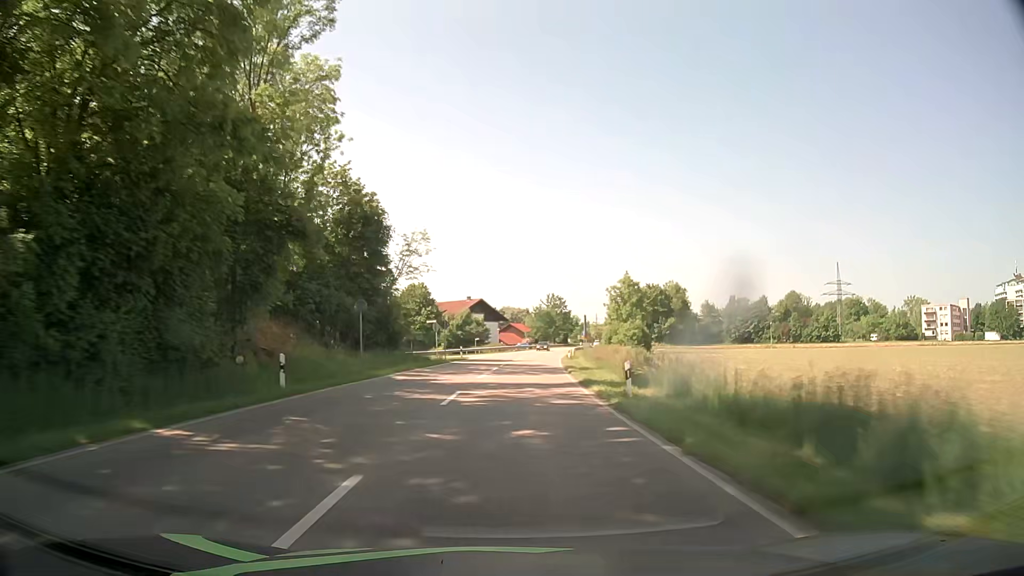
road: secondary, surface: asphalt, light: Day
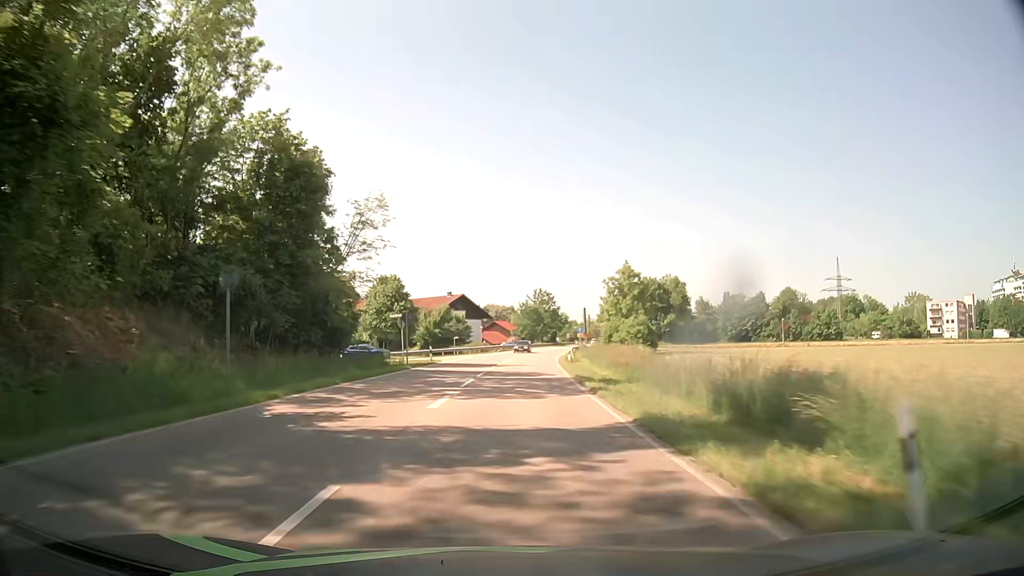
(+0.2, +12.6) m; +1°
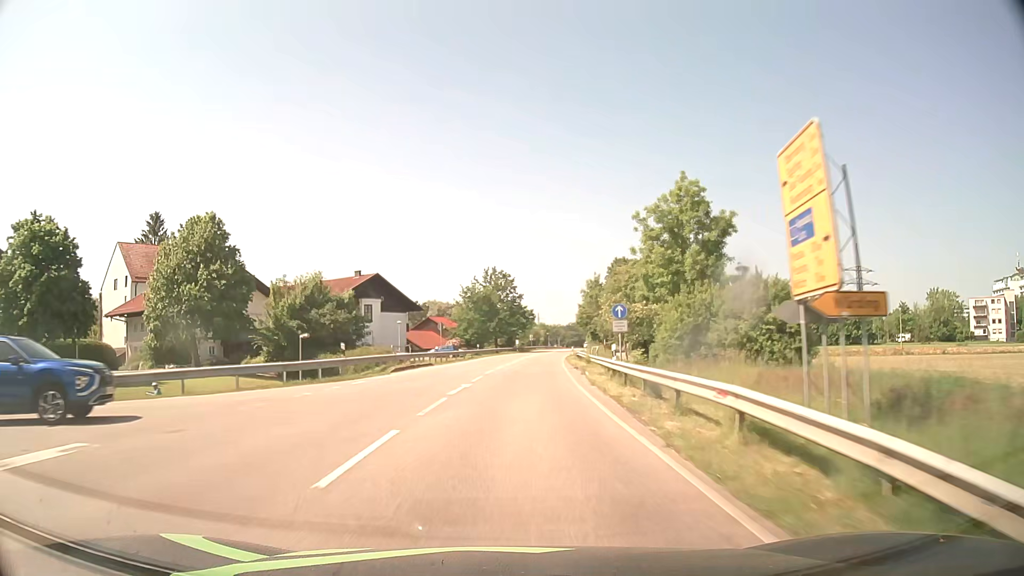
(+2.0, +50.0) m; +4°
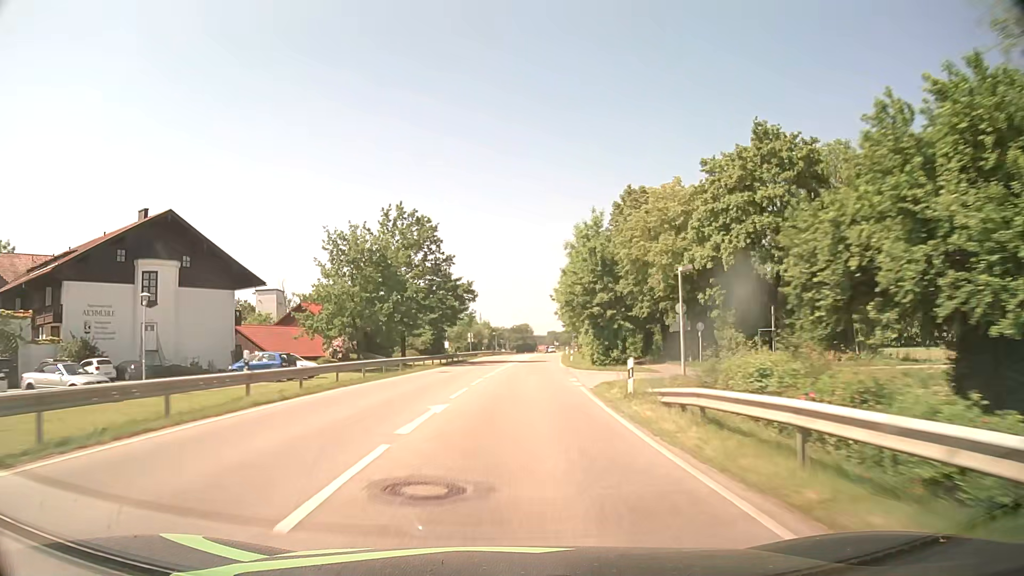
(+2.2, +49.9) m; +5°
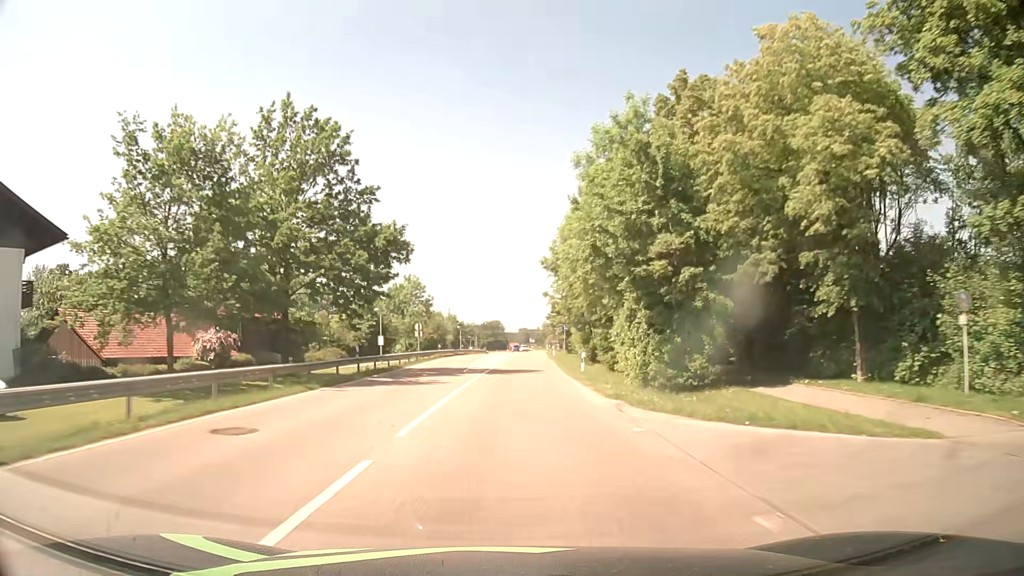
(+0.6, +24.9) m; +3°
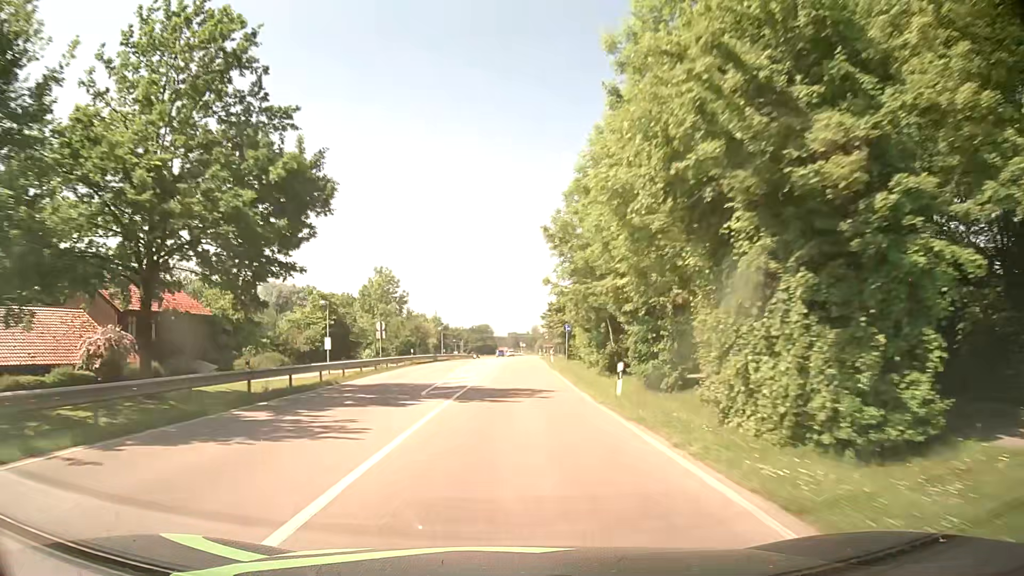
(+0.1, +12.5) m; +1°
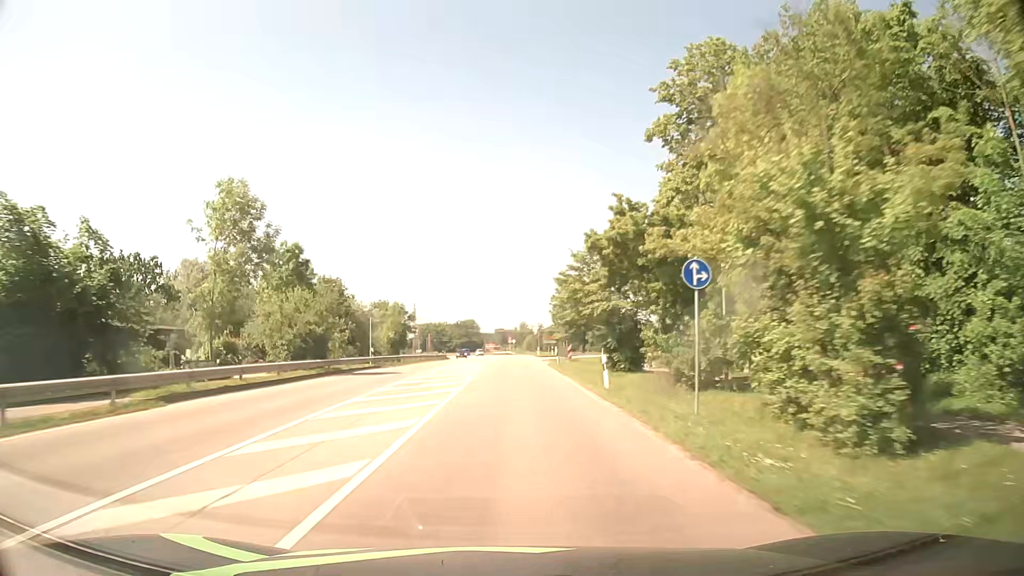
(+0.5, +37.5) m; +2°
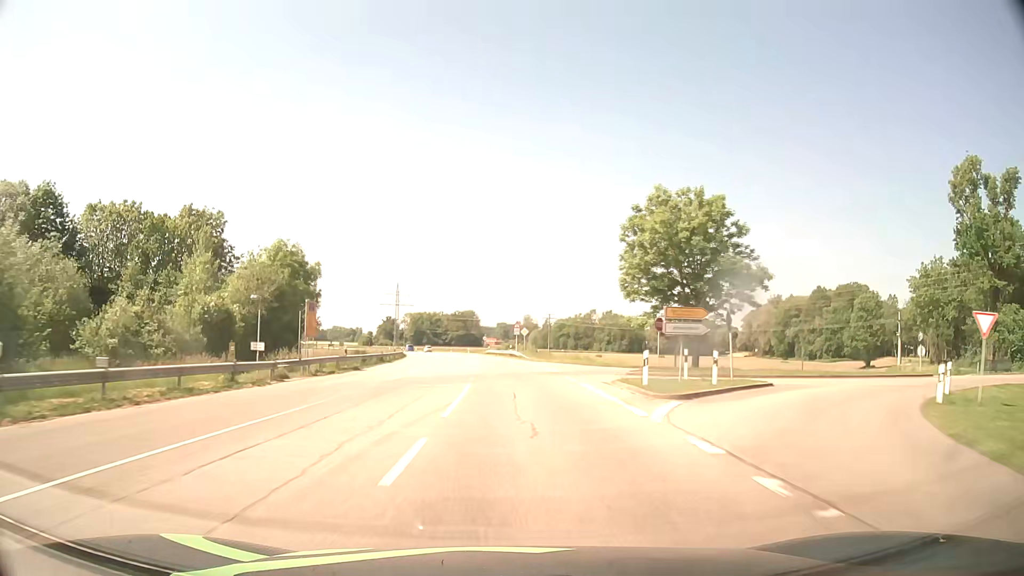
(-0.9, +62.6) m; -1°
(0, +10) (0, +20) (0, +30) (0, +40) (-1, +50) (-1, +60) (-2, +70) (-3, +80) (-4, +90) (-6, +100) m
